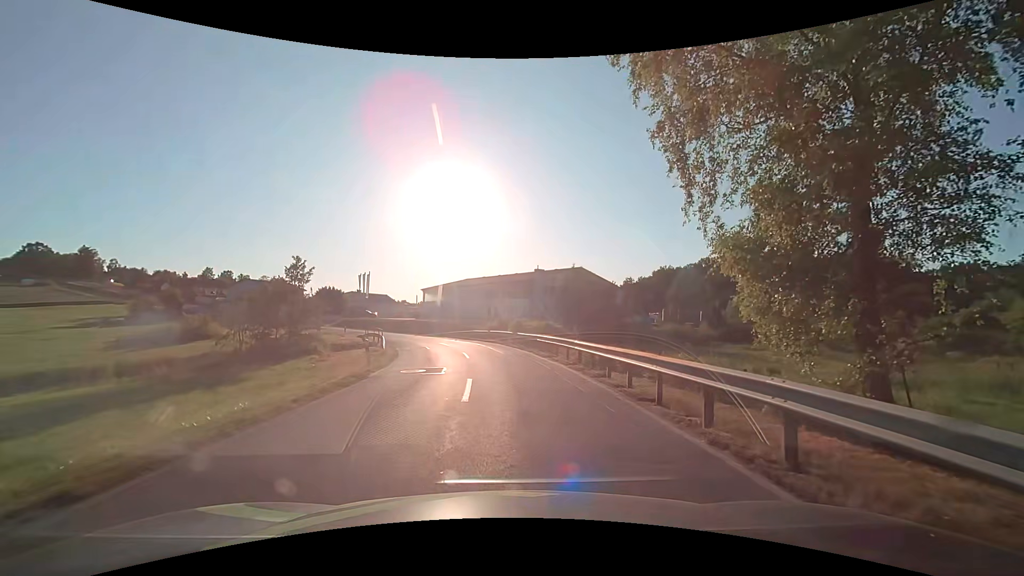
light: Day
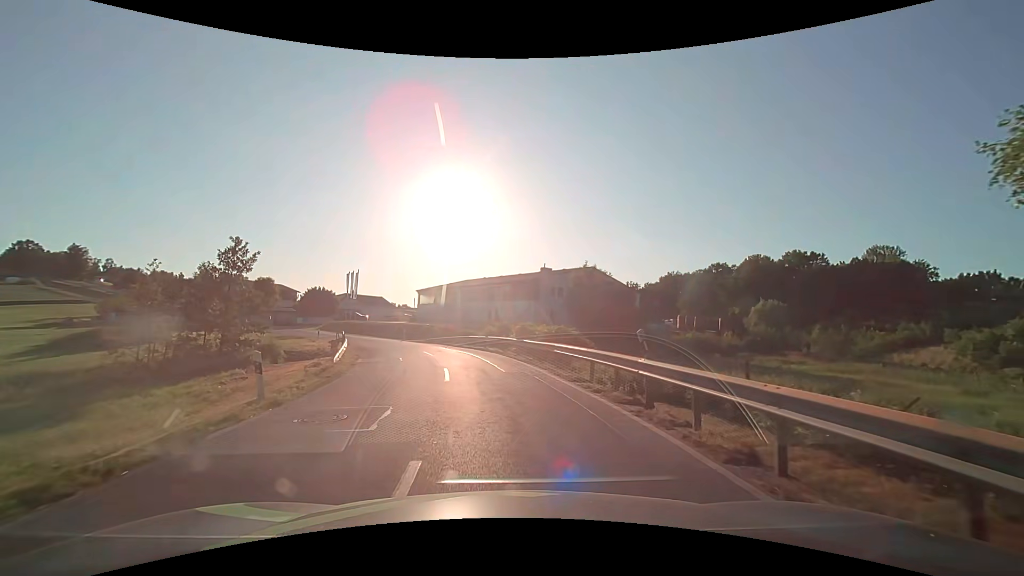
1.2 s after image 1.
(+0.1, +8.5) m; +1°
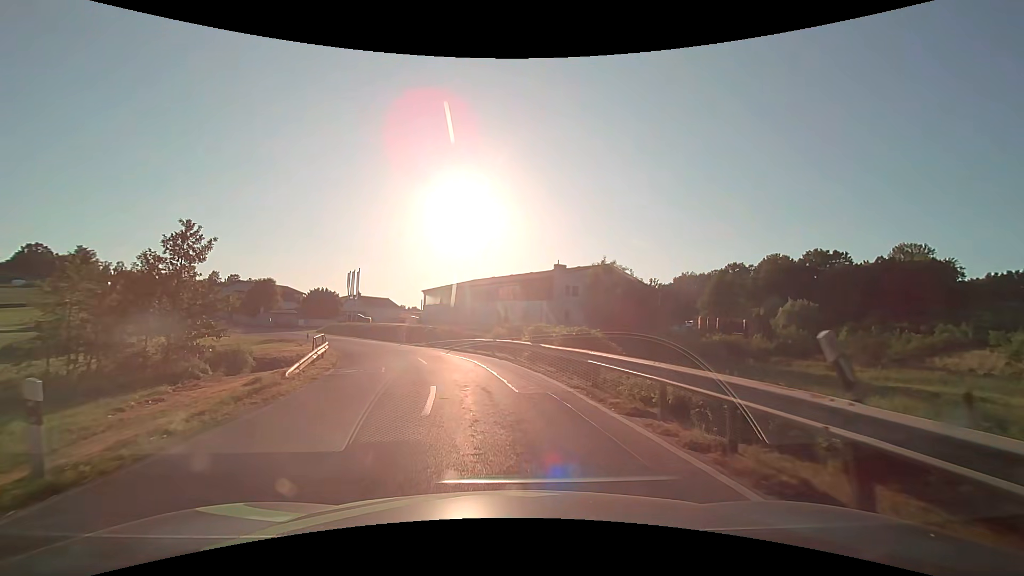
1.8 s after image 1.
(-0.1, +5.3) m; -1°
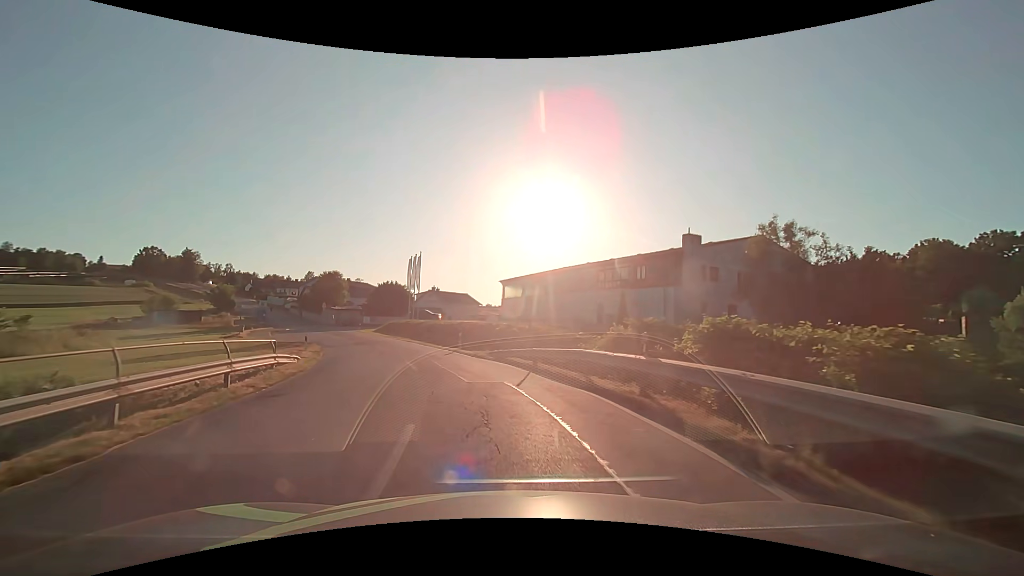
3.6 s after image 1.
(-1.5, +17.5) m; -10°
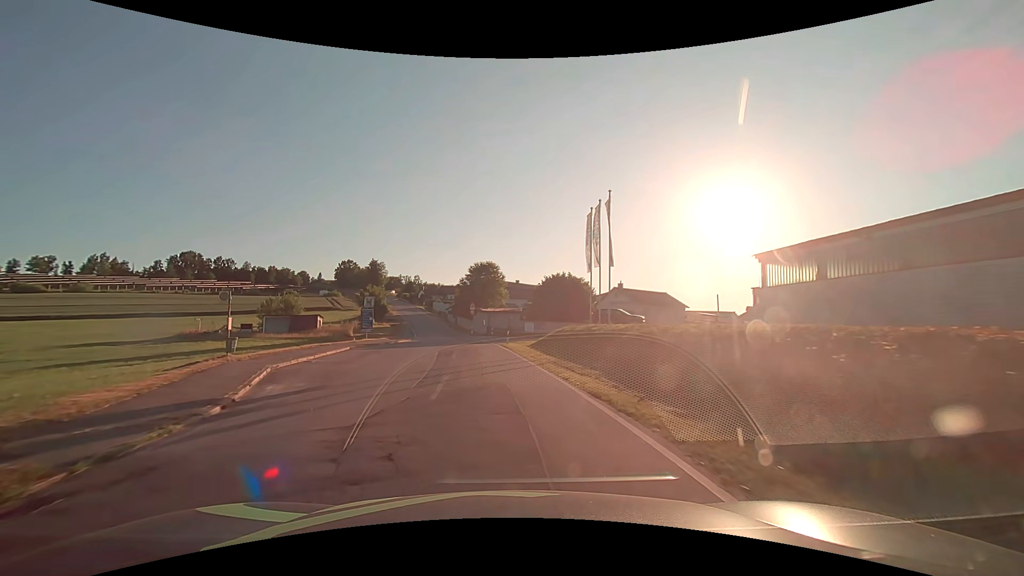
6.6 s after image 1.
(-5.5, +29.5) m; -20°
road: tertiary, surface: asphalt
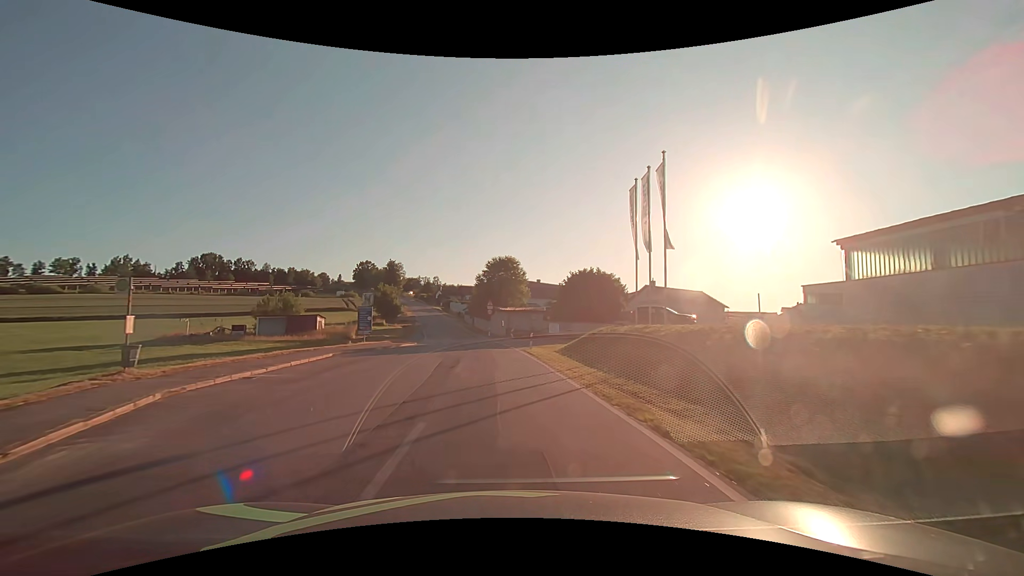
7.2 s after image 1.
(-0.2, +6.8) m; -3°
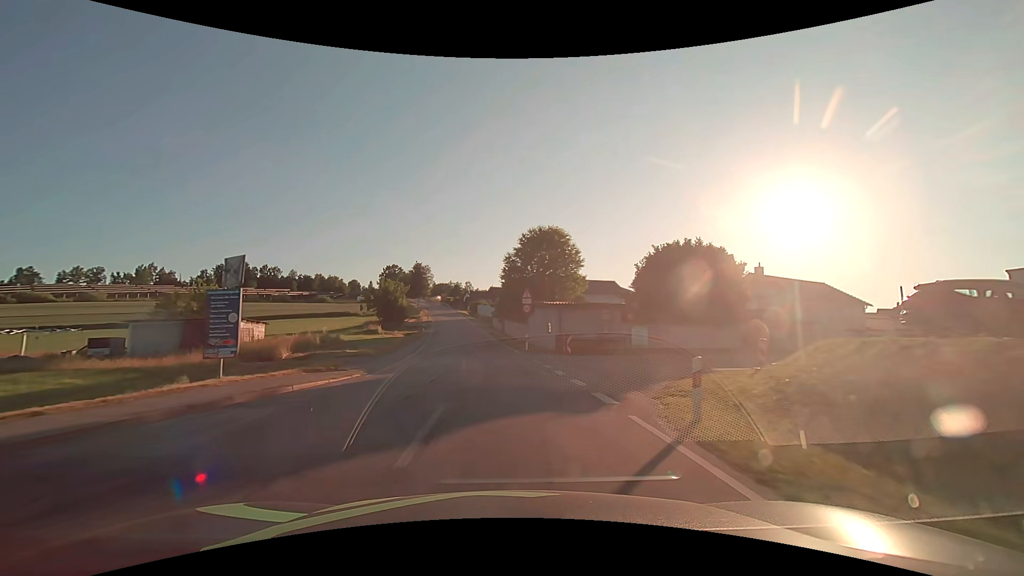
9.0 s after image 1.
(-0.7, +22.2) m; -4°
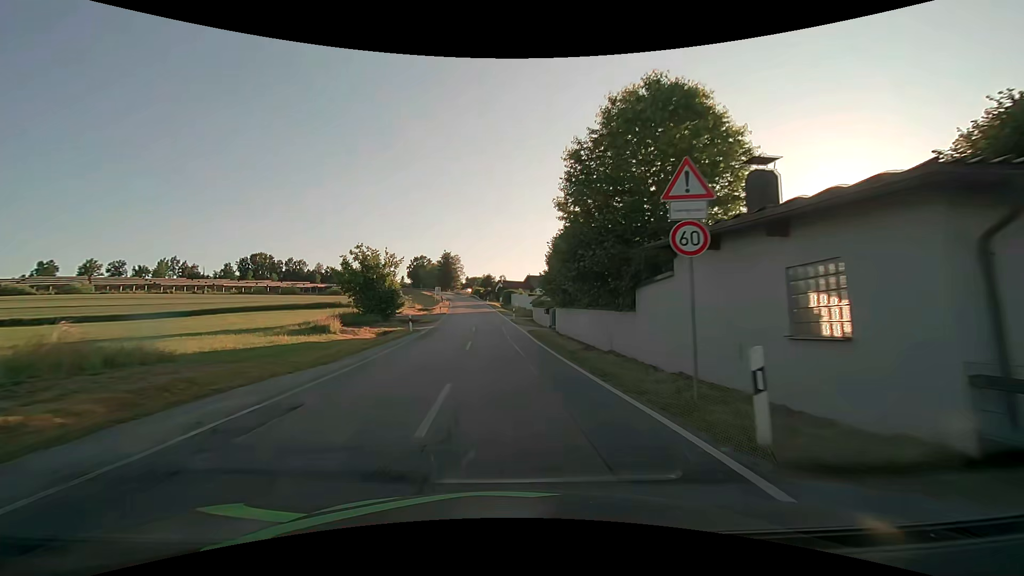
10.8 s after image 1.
(-1.0, +24.4) m; -4°
(0, +10) (0, +20) (-1, +30) (-1, +40) (-2, +50) (-3, +60) (-4, +70) (-5, +80) (-6, +90) (-7, +100) m
